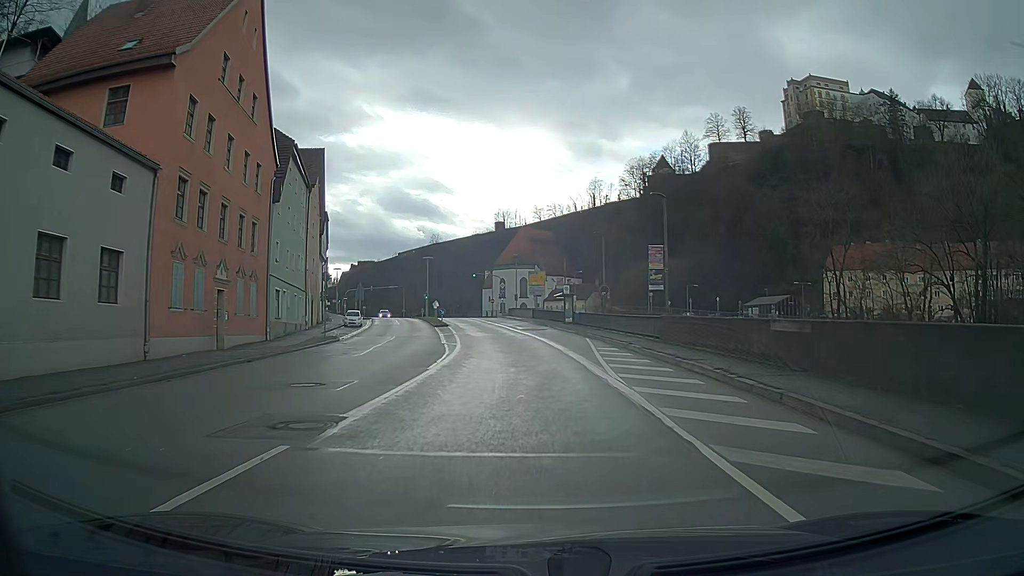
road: primary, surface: asphalt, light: Day
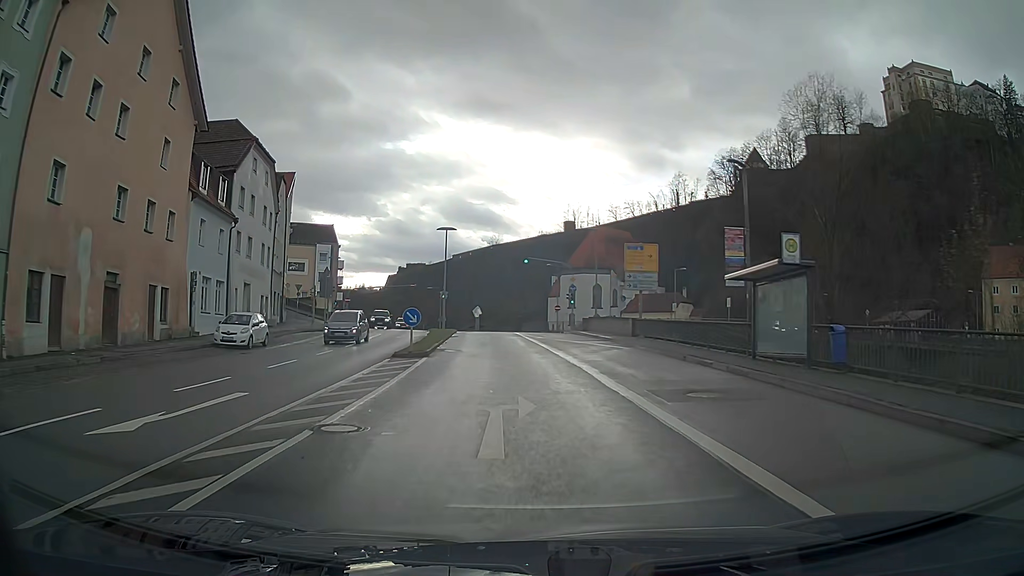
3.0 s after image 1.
(-1.8, +37.2) m; -6°
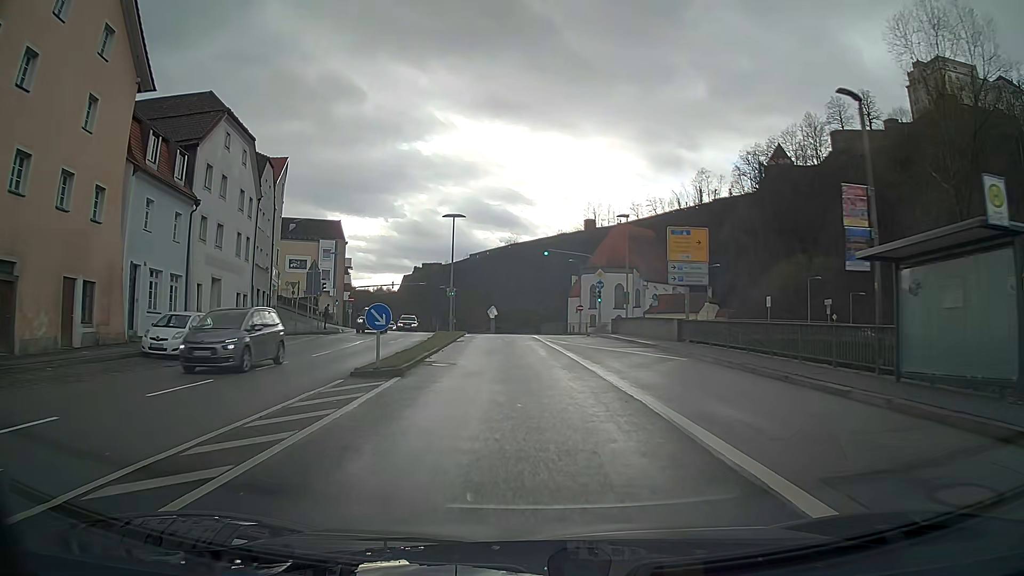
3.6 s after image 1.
(-0.1, +7.2) m; -1°
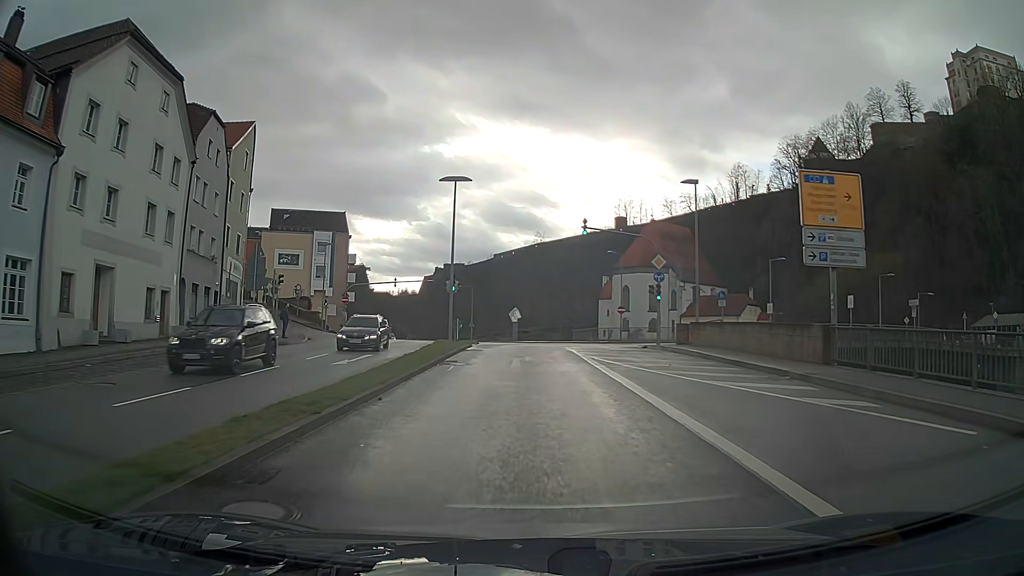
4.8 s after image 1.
(-0.2, +13.2) m; -2°
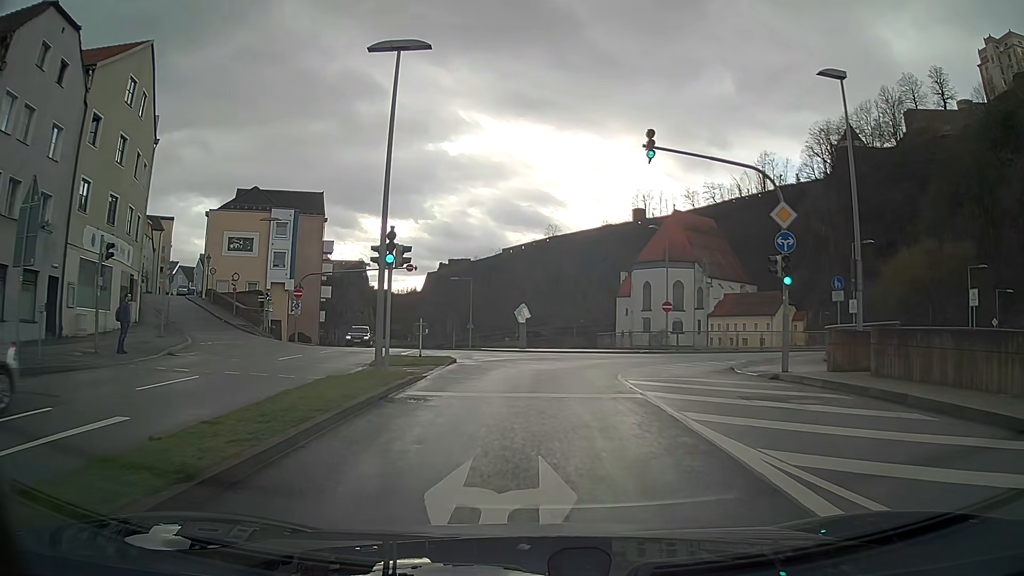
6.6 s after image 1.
(-0.1, +16.4) m; -1°
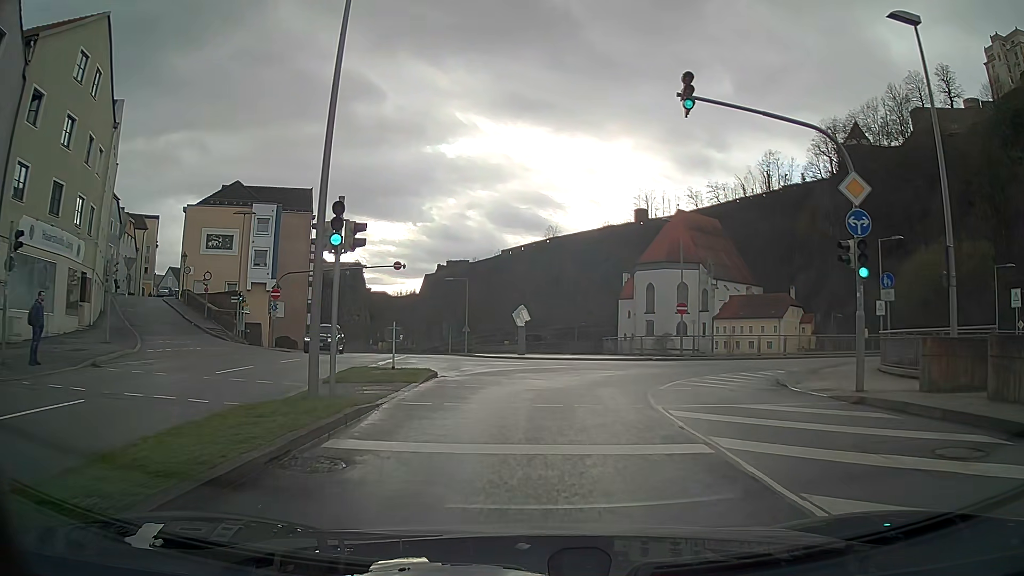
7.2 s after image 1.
(0.0, +4.5) m; 0°
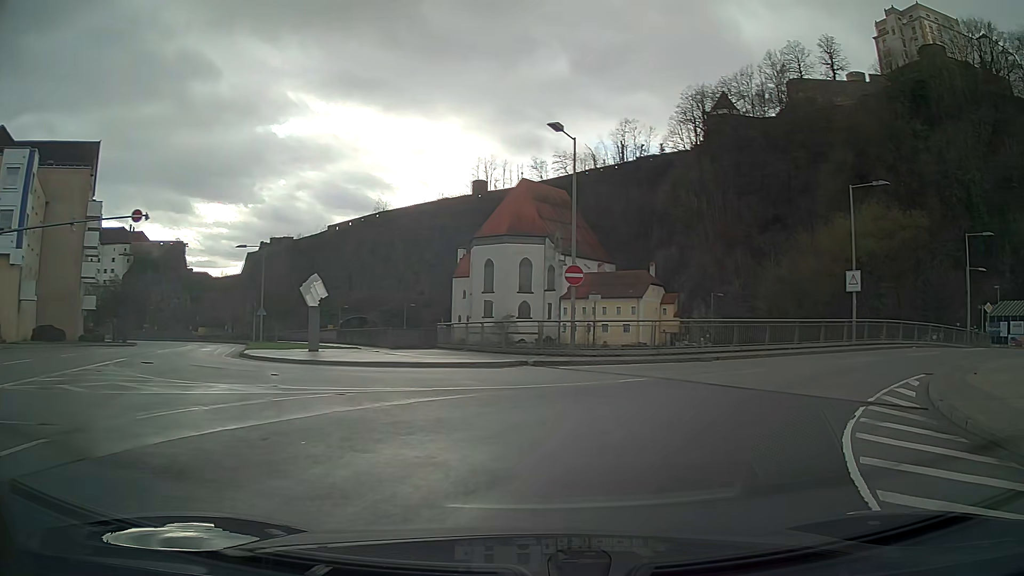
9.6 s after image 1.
(+1.7, +16.5) m; +18°
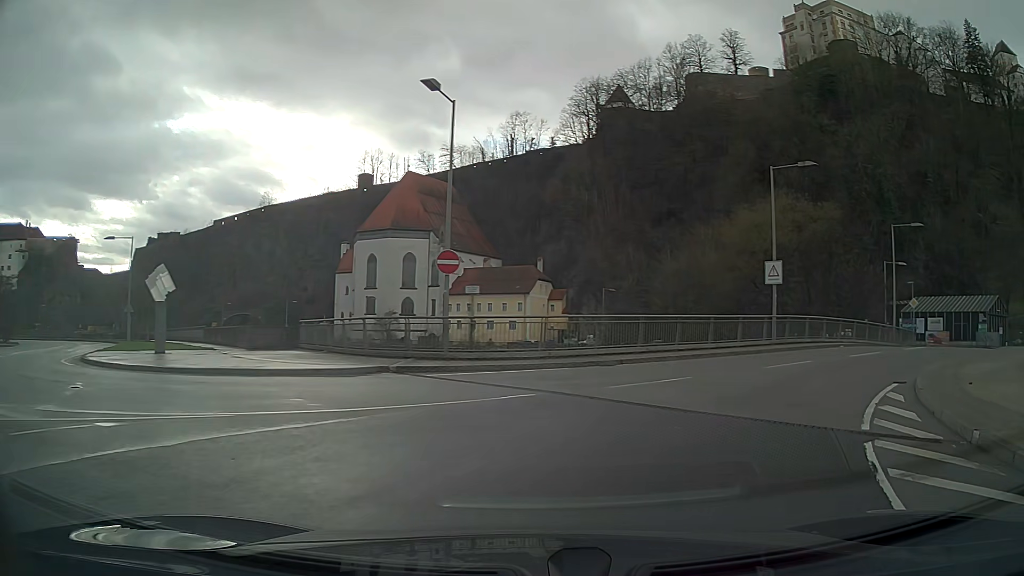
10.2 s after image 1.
(+0.4, +4.1) m; +10°
(+2, +10) (+8, +18) (+15, +25) (+23, +31) (+30, +38) (+37, +45) (+41, +54) (+40, +64) (+34, +72) (+27, +78) m
